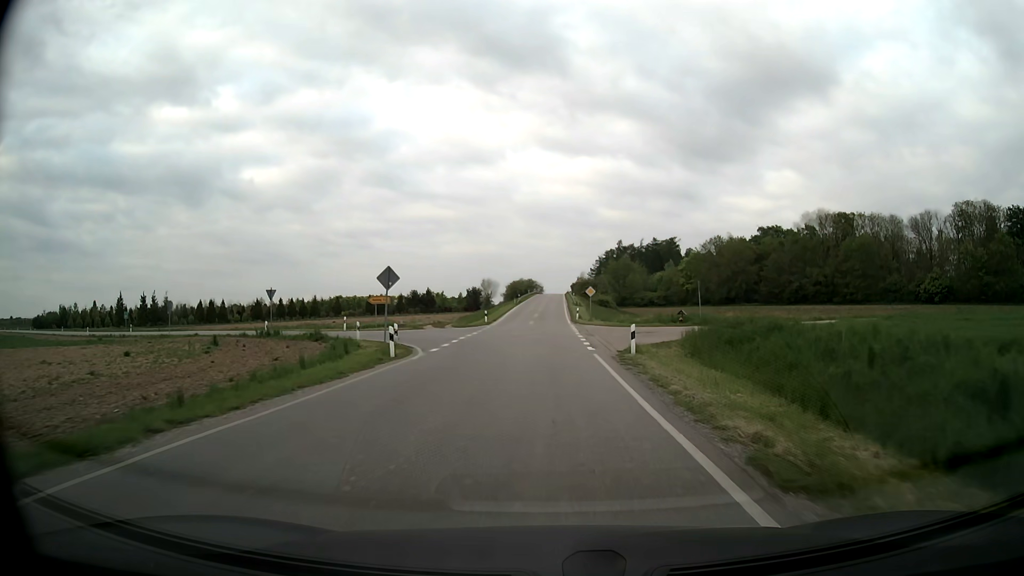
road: secondary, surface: asphalt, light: Day
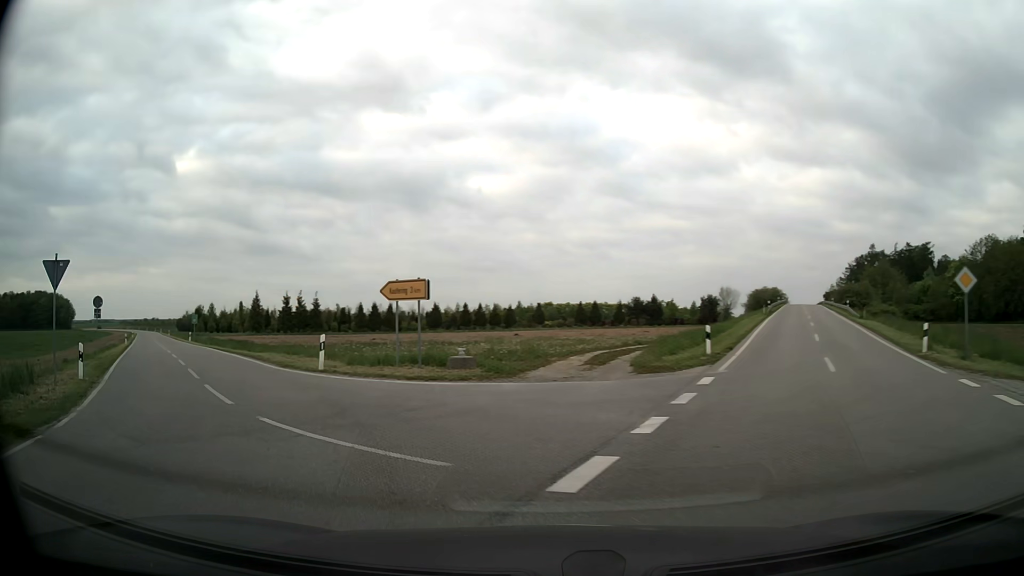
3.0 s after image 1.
(-1.6, +32.4) m; -20°
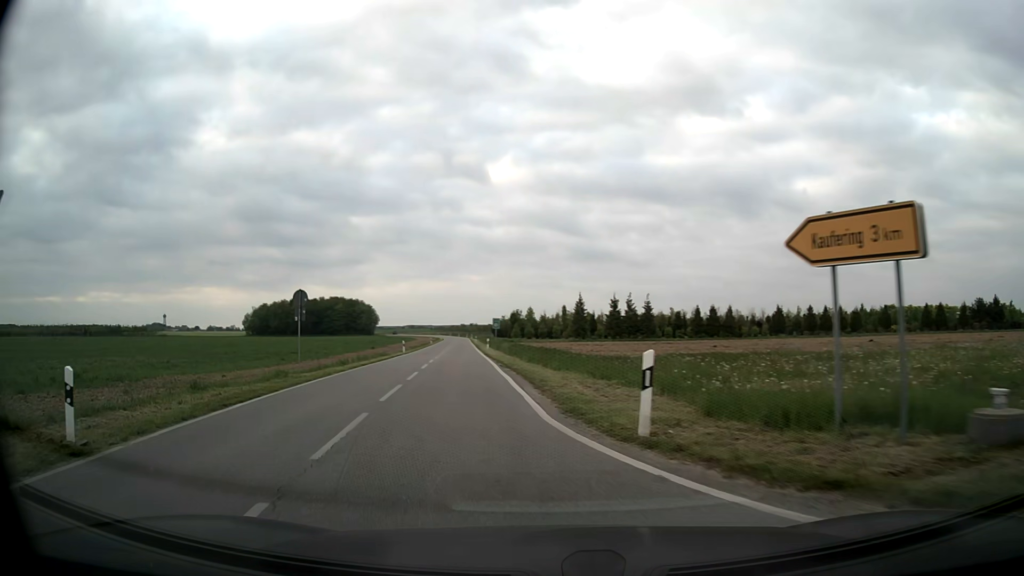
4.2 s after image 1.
(-2.9, +11.4) m; -28°
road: unclassified
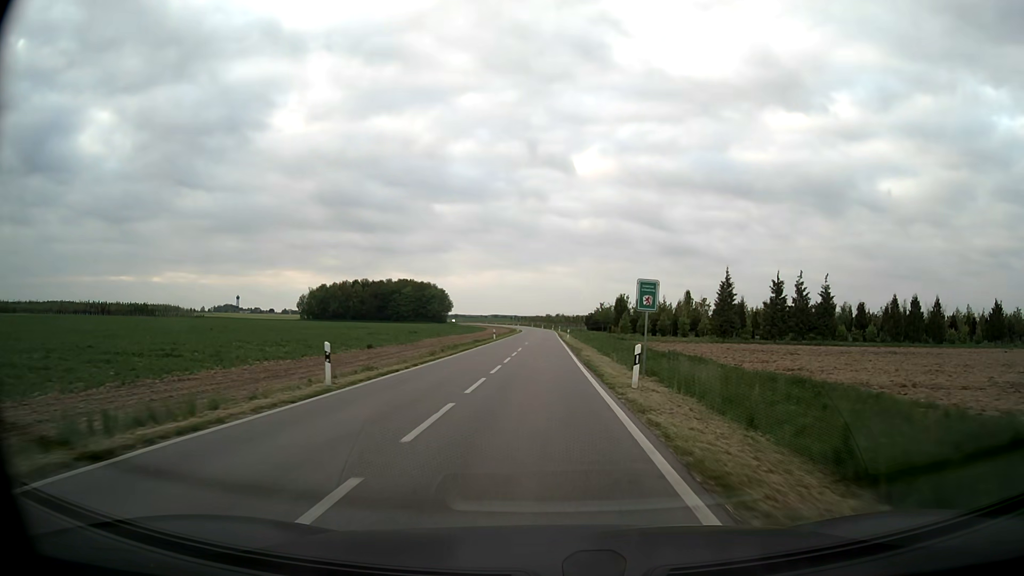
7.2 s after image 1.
(-5.8, +42.9) m; -8°
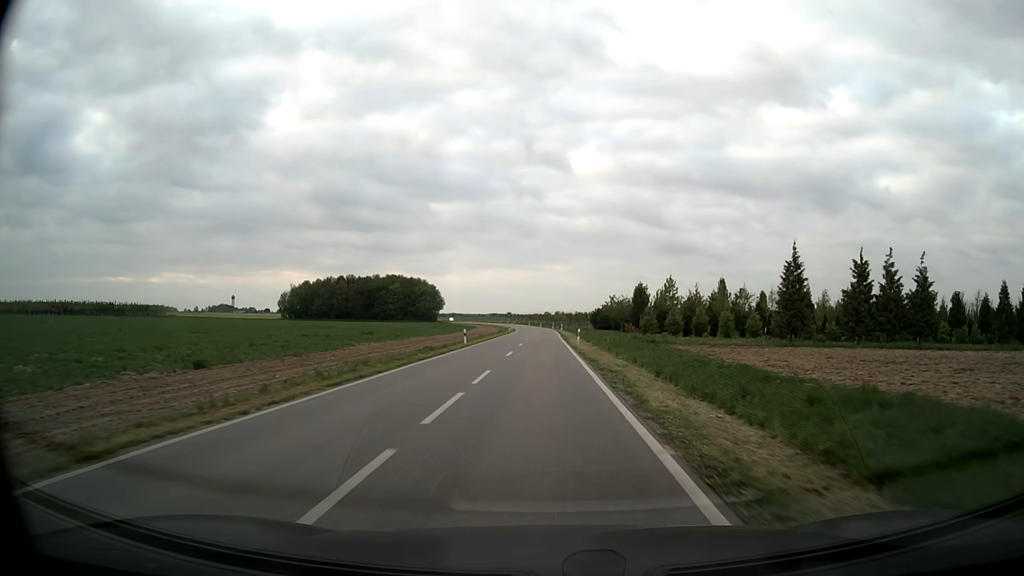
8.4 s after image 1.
(0.0, +23.2) m; 0°
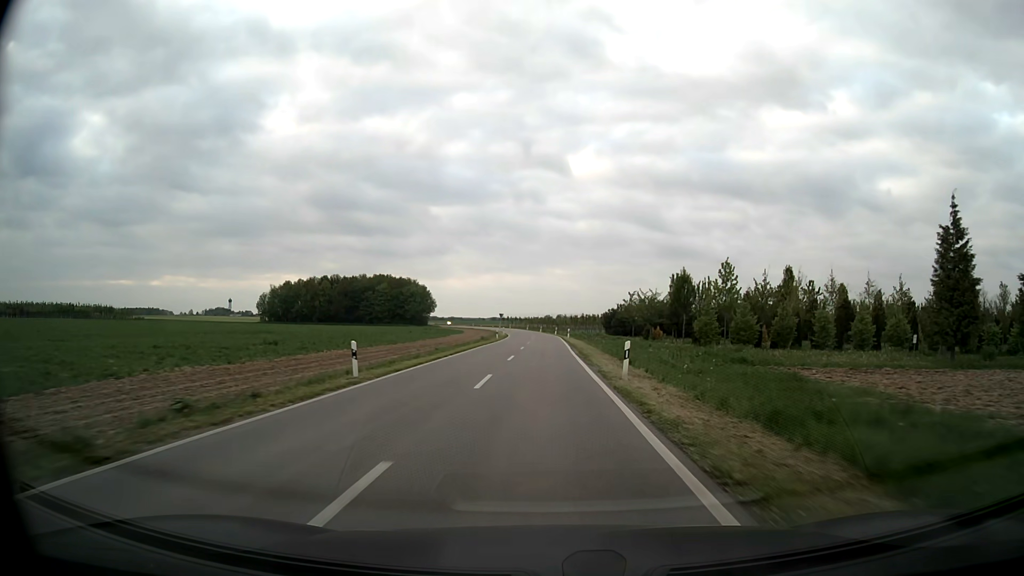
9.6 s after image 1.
(0.0, +25.3) m; 0°
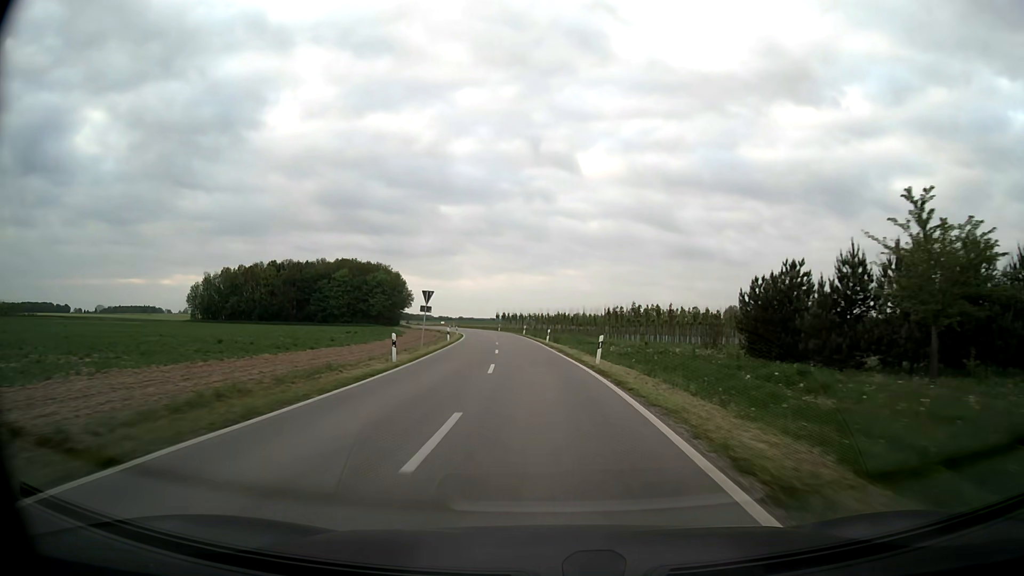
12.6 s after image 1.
(0.0, +69.4) m; -1°
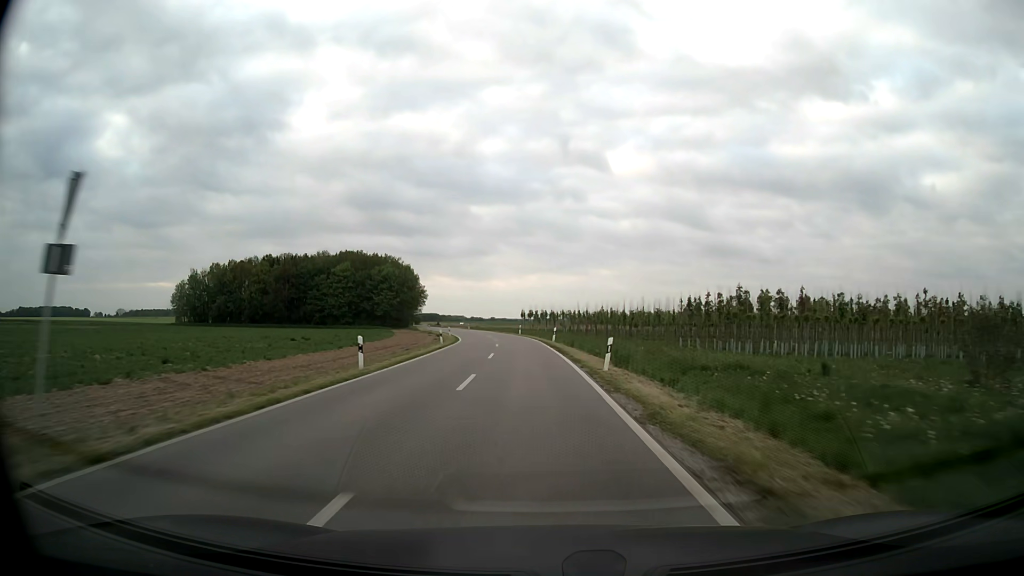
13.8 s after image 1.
(-0.6, +29.3) m; -2°
(0, +10) (0, +20) (-1, +30) (-2, +40) (-3, +50) (-4, +60) (-5, +70) (-7, +80) (-9, +89) (-12, +99) m
